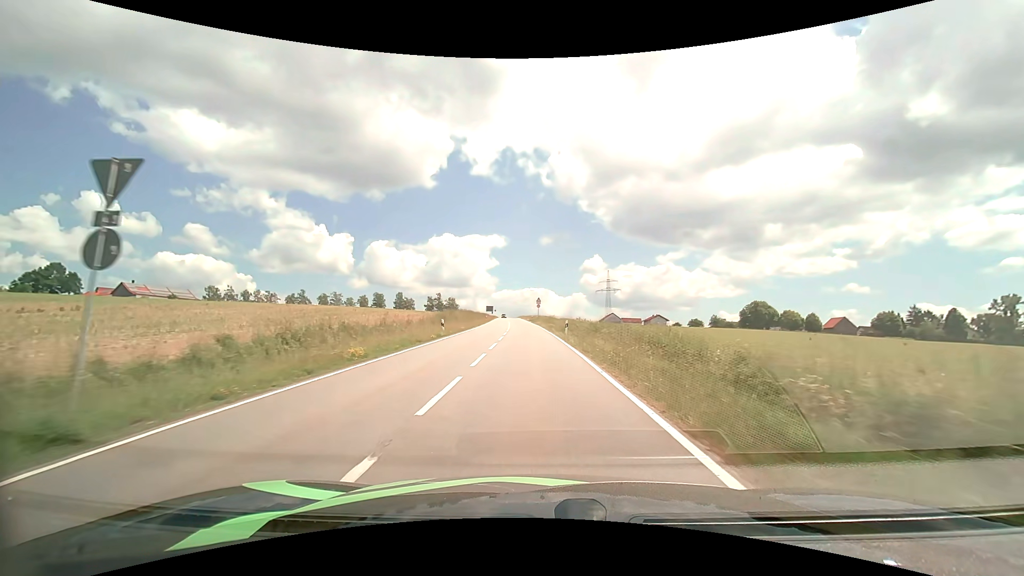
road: tertiary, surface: asphalt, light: Day
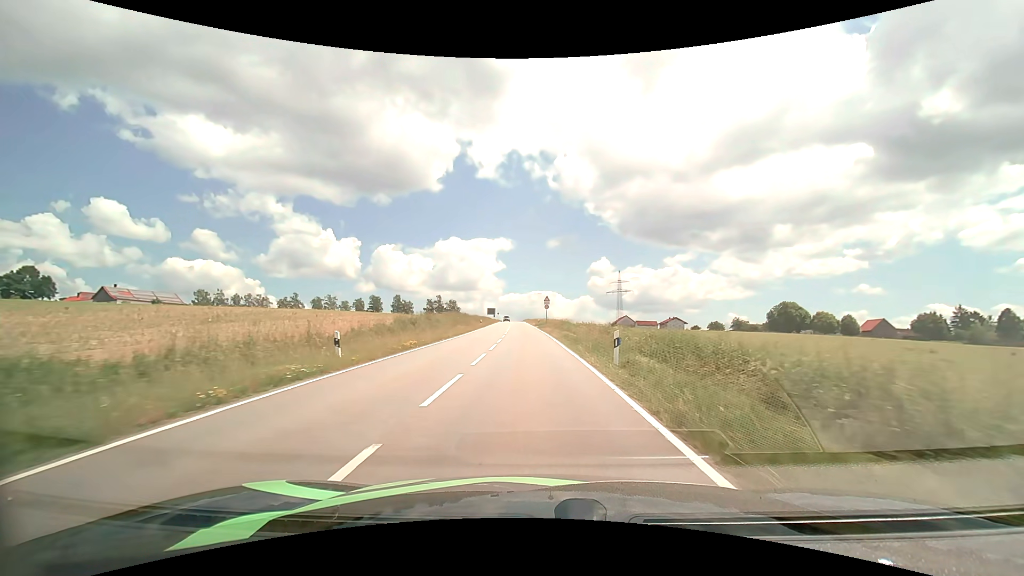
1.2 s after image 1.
(-0.1, +17.9) m; -1°
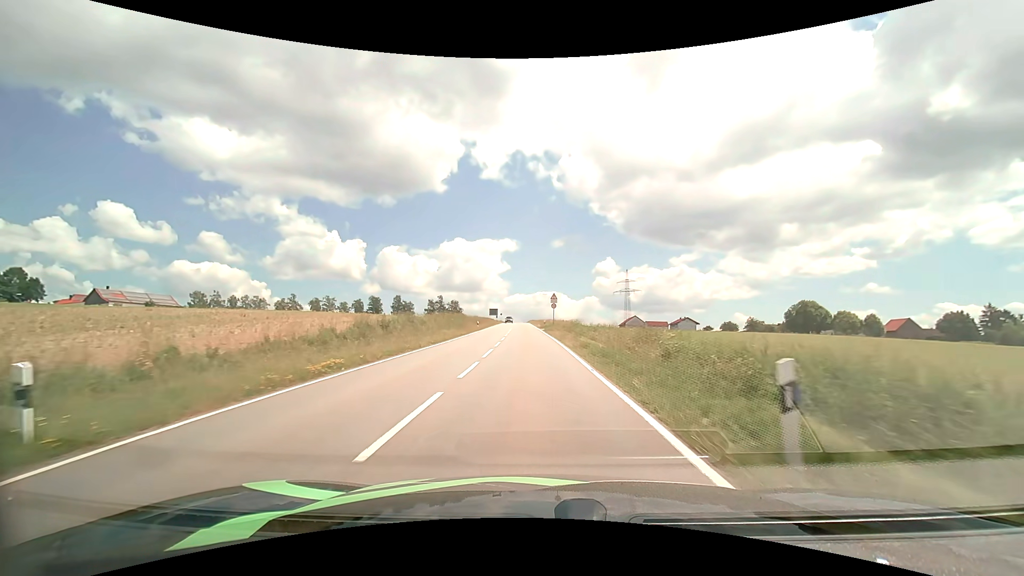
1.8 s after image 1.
(0.0, +9.1) m; -1°
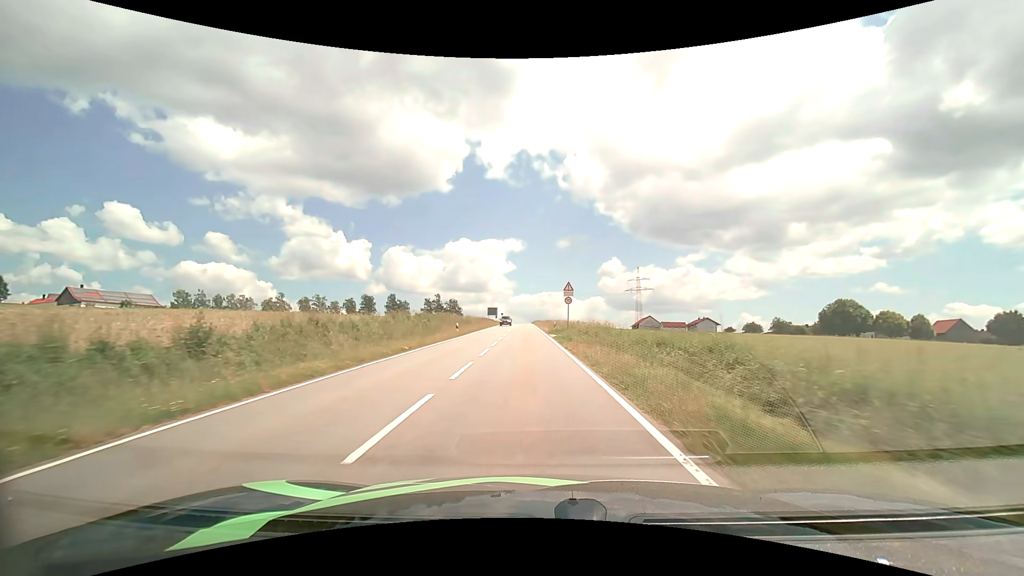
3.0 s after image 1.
(-0.1, +18.5) m; 0°
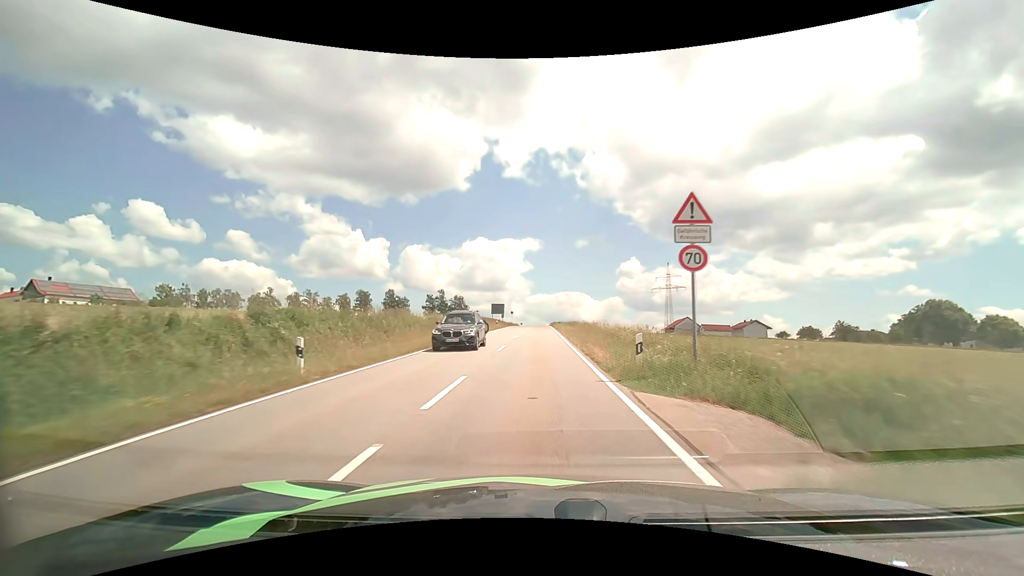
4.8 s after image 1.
(-0.5, +28.5) m; -2°
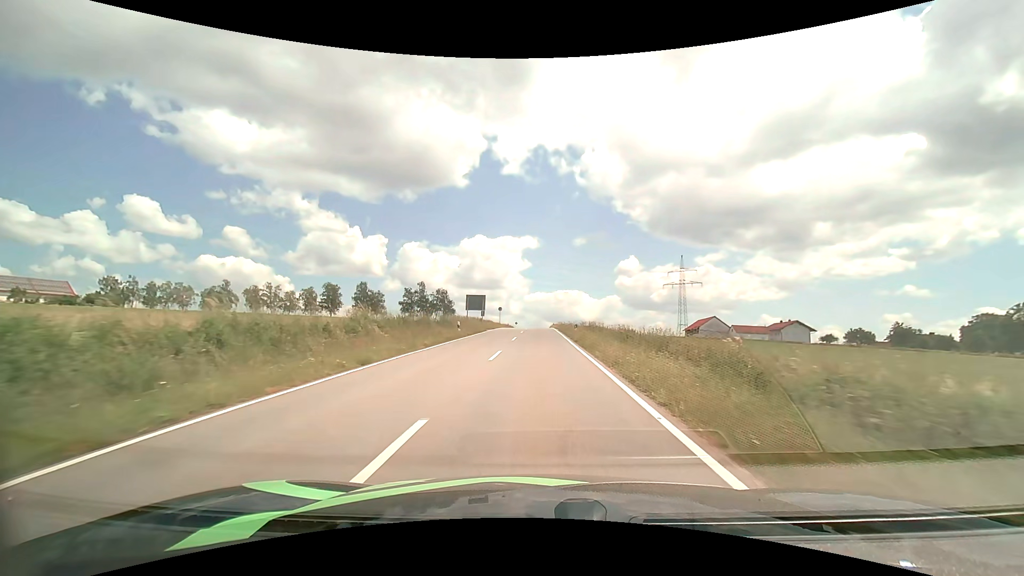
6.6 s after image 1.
(0.0, +29.2) m; 0°
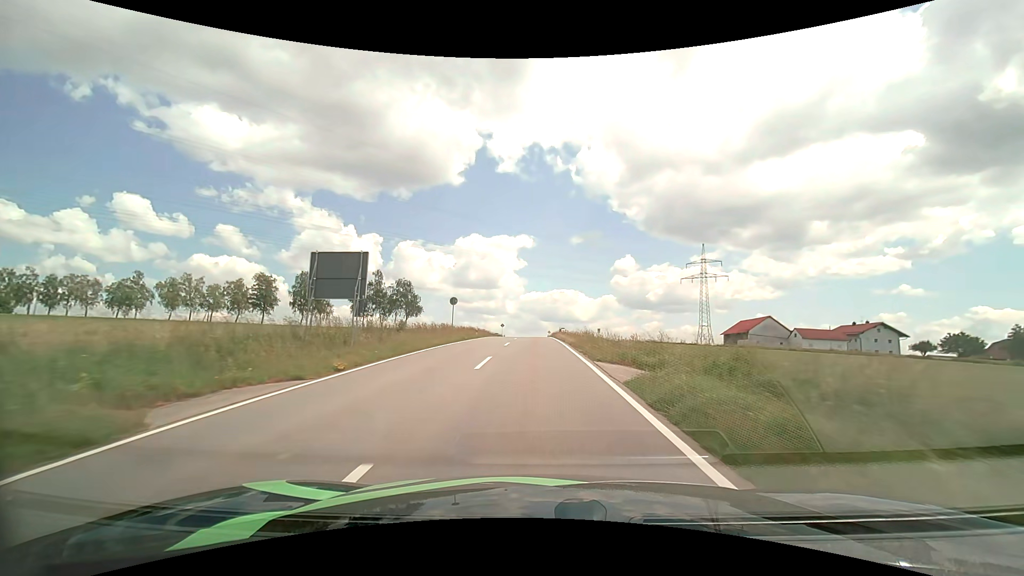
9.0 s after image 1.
(+0.2, +39.2) m; +1°
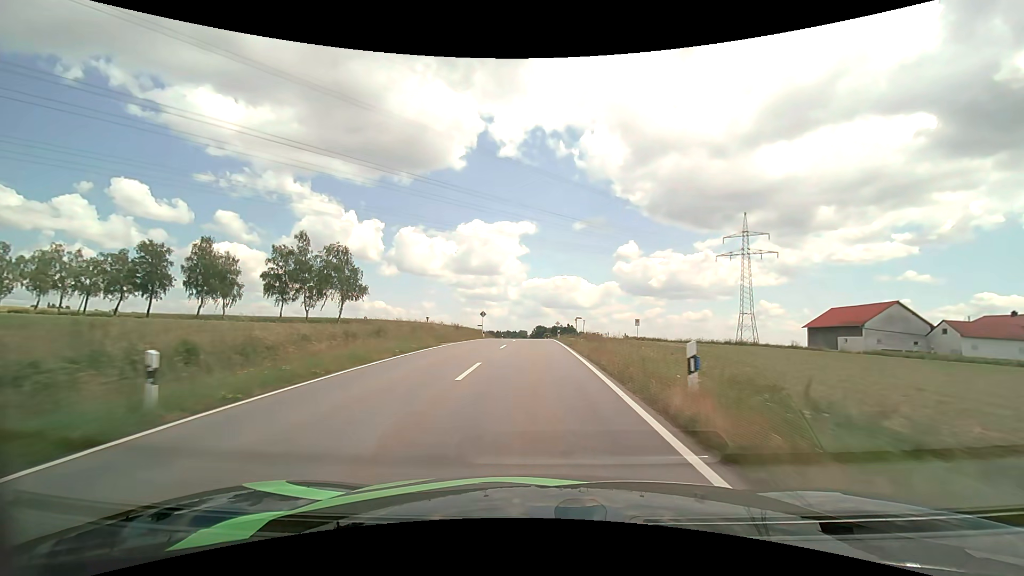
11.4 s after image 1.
(-0.2, +39.3) m; 0°
(0, +10) (0, +20) (0, +30) (0, +40) (0, +50) (0, +60) (0, +70) (0, +80) (0, +90) (0, +100) m
